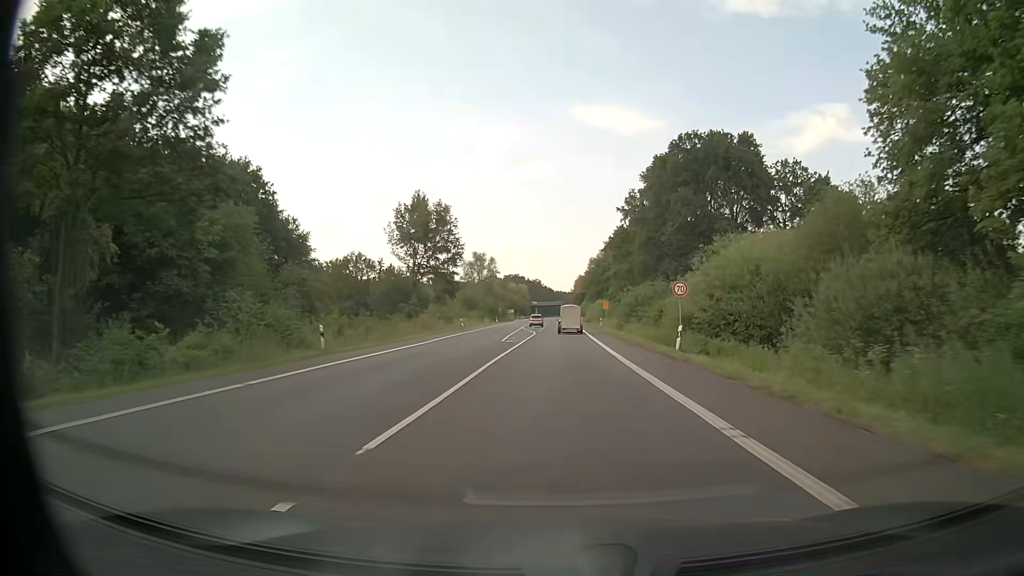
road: primary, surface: asphalt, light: Day
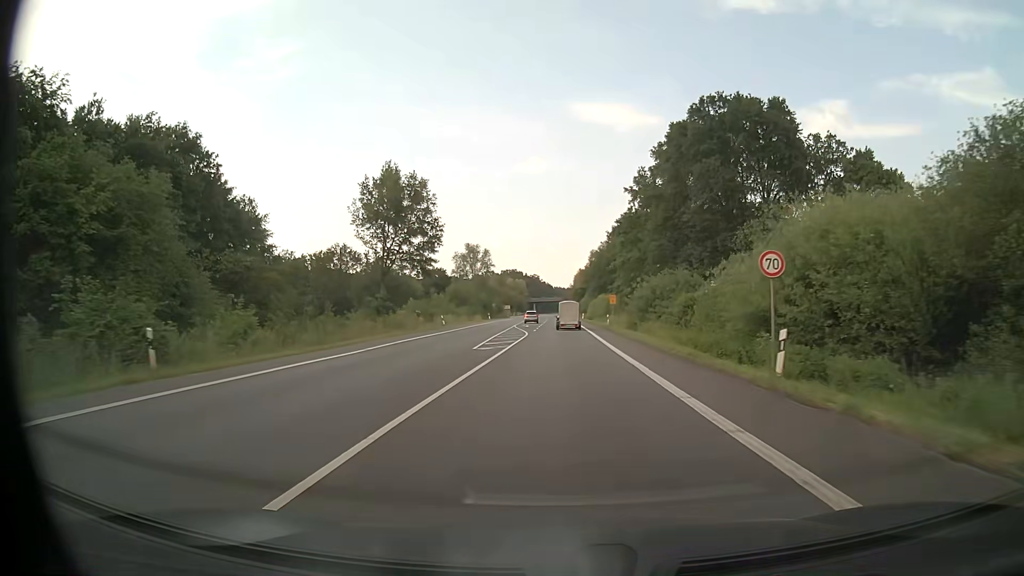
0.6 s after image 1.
(0.0, +11.8) m; 0°
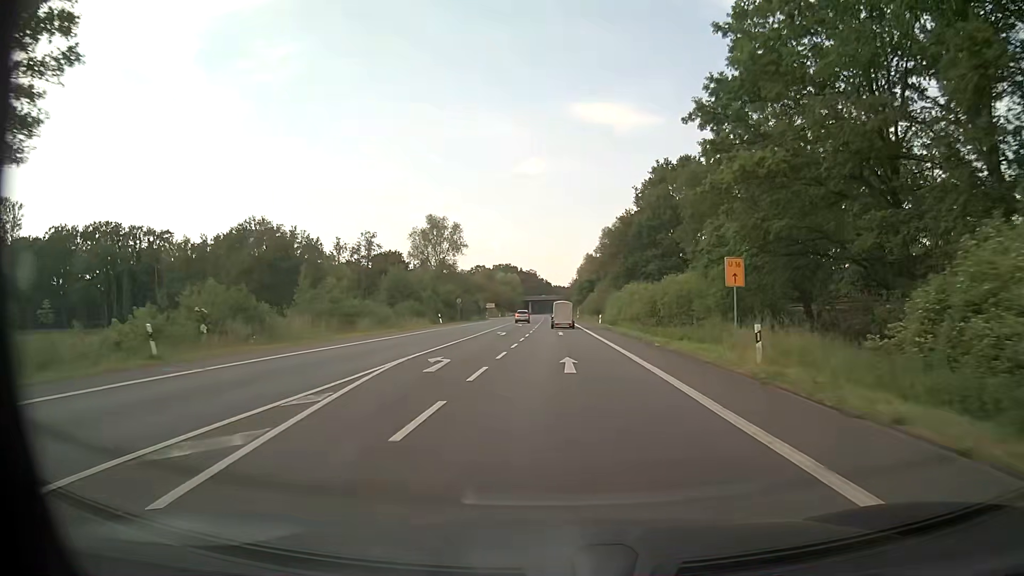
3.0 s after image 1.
(+0.1, +47.2) m; 0°
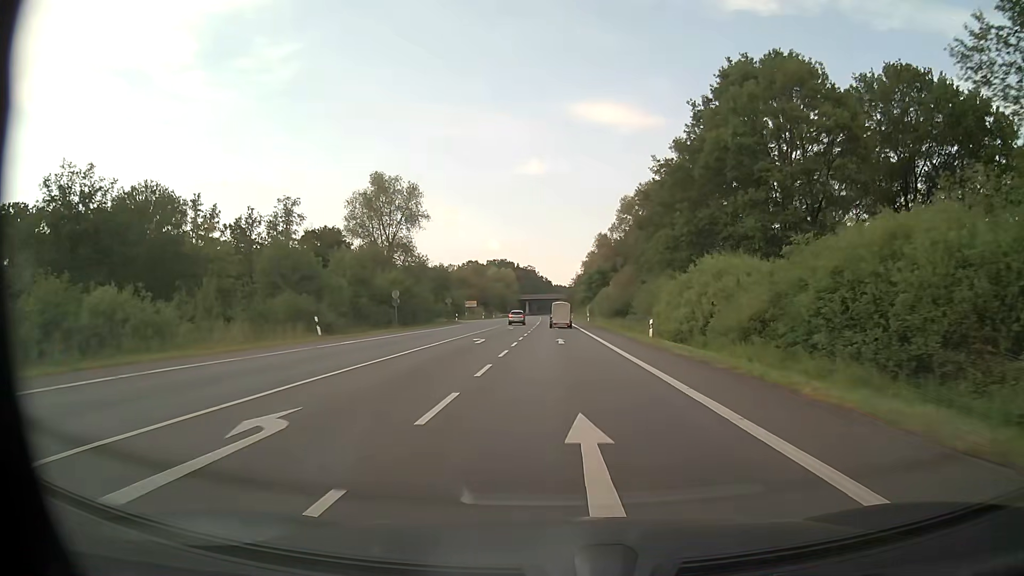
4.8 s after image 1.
(-0.1, +35.4) m; 0°
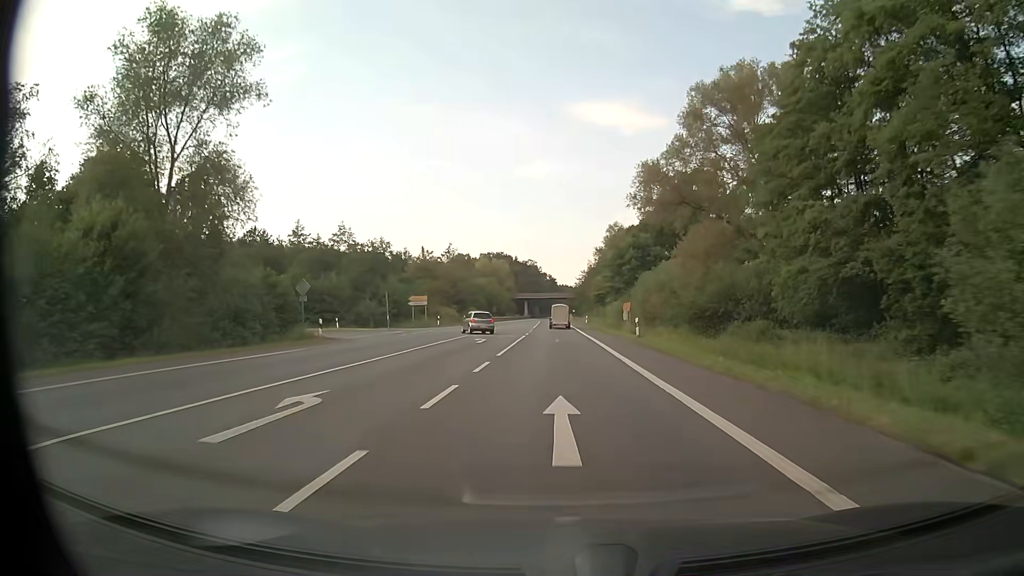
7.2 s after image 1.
(0.0, +47.1) m; 0°
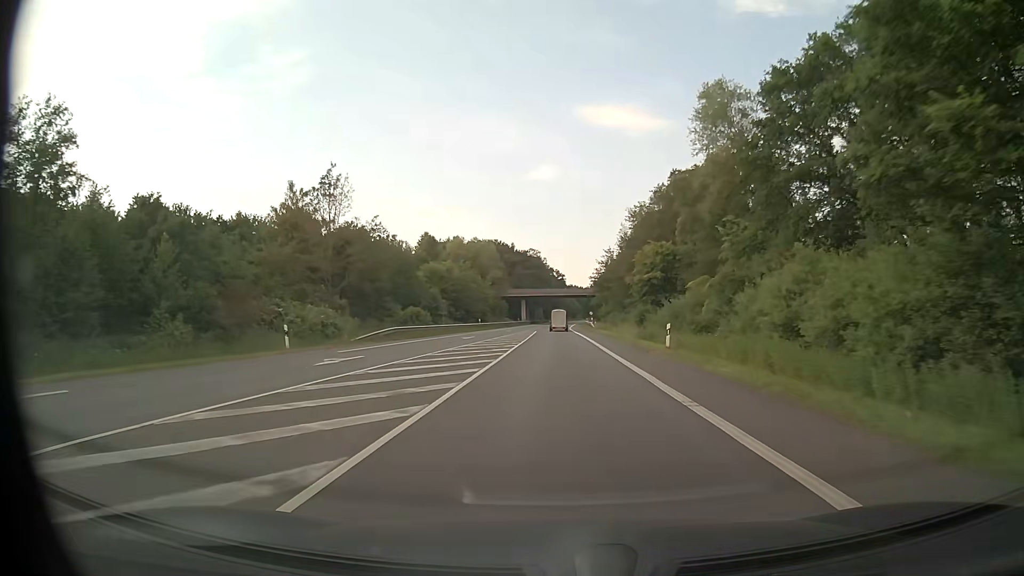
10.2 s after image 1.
(-0.1, +58.9) m; -1°
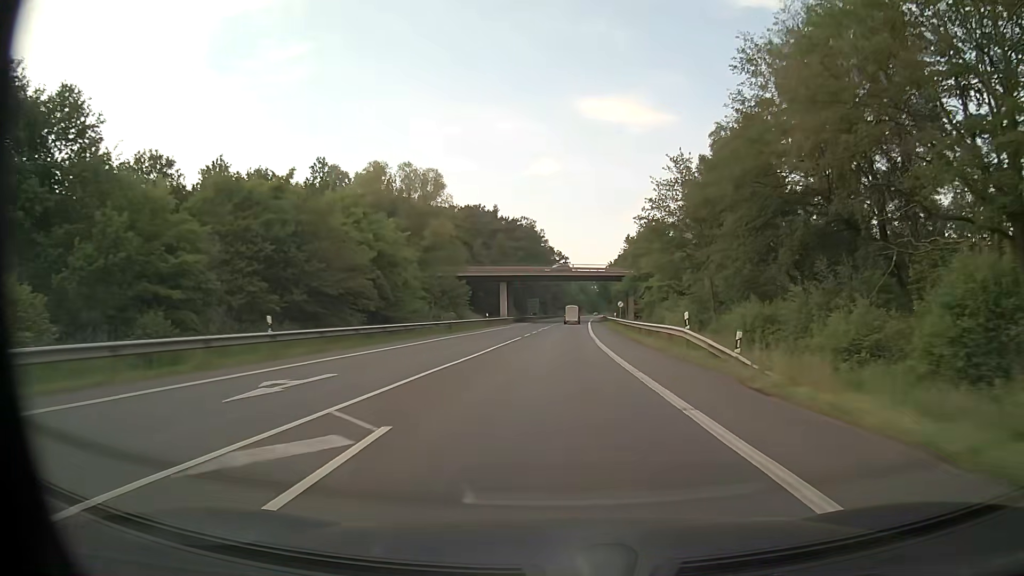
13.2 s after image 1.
(-0.1, +58.9) m; 0°
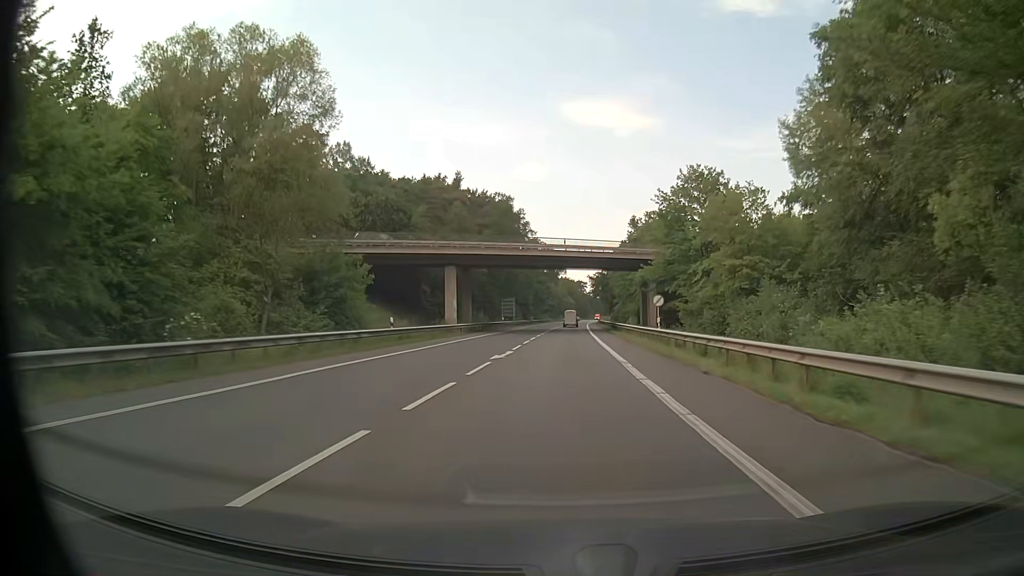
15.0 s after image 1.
(+0.3, +35.4) m; +1°
(0, +10) (0, +20) (0, +30) (0, +40) (+1, +50) (+1, +60) (+1, +70) (+1, +80) (+2, +90) (+2, +100) m
